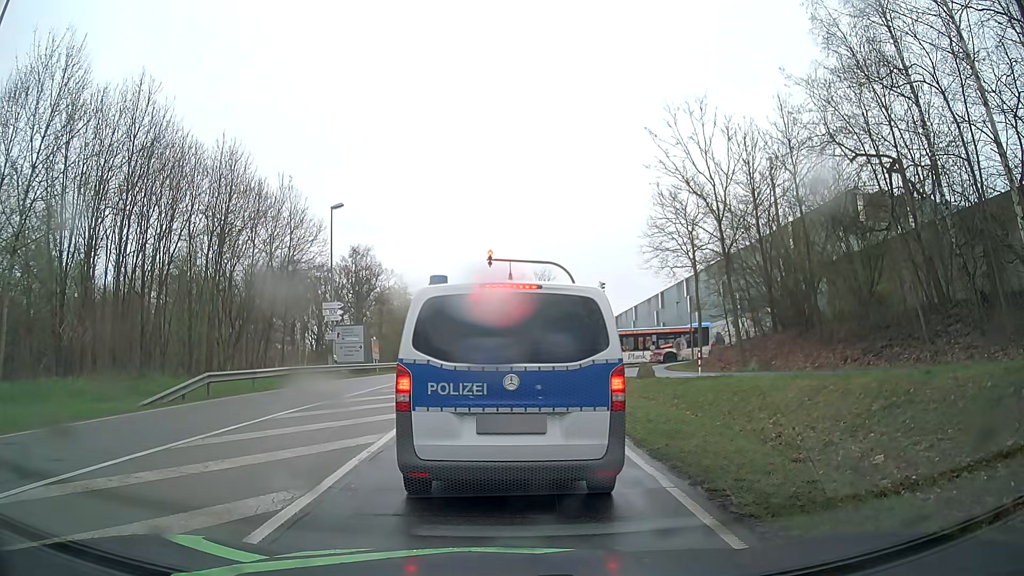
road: secondary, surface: asphalt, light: Day
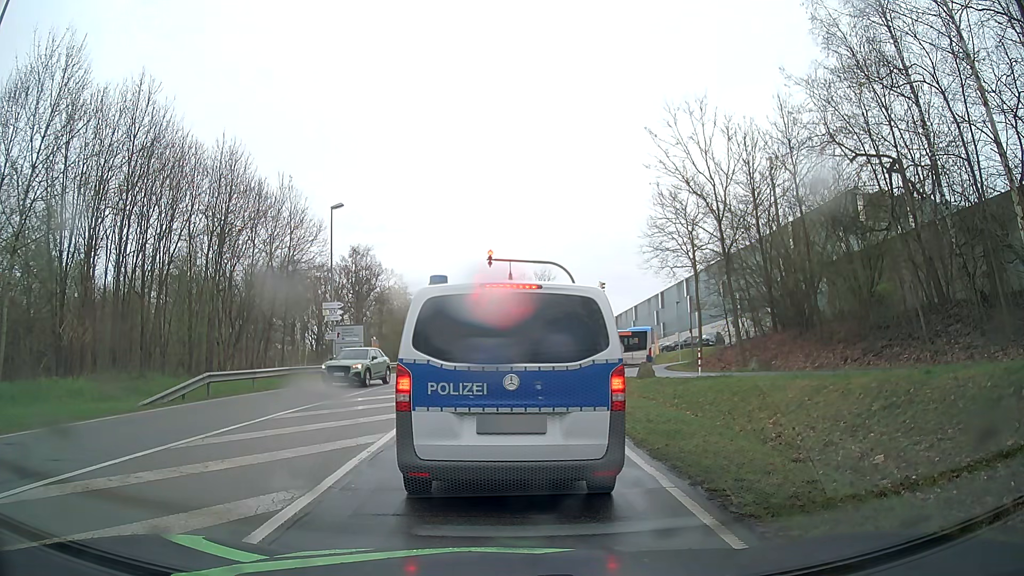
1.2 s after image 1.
(0.0, 0.0) m; 0°
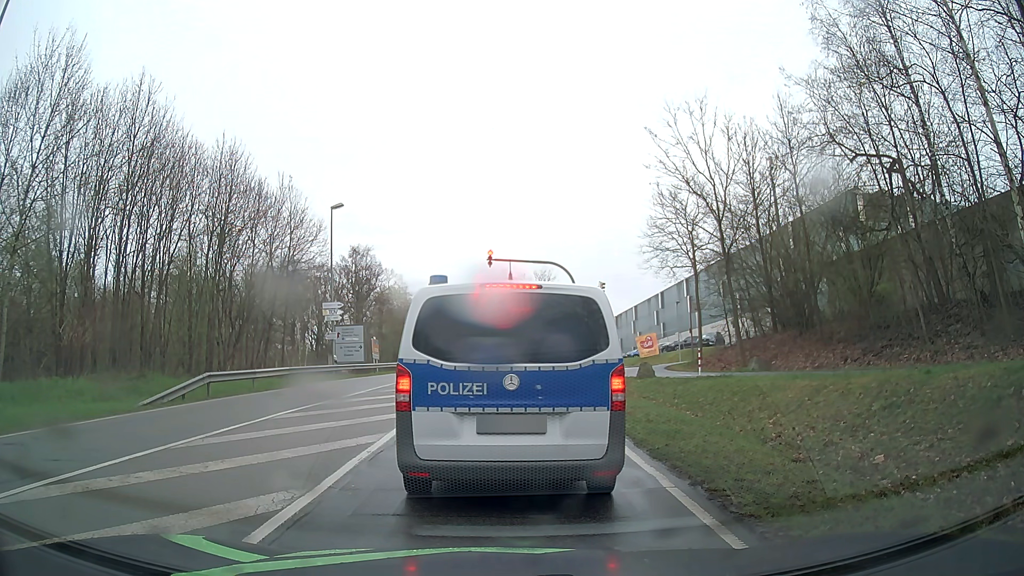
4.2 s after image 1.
(0.0, 0.0) m; 0°
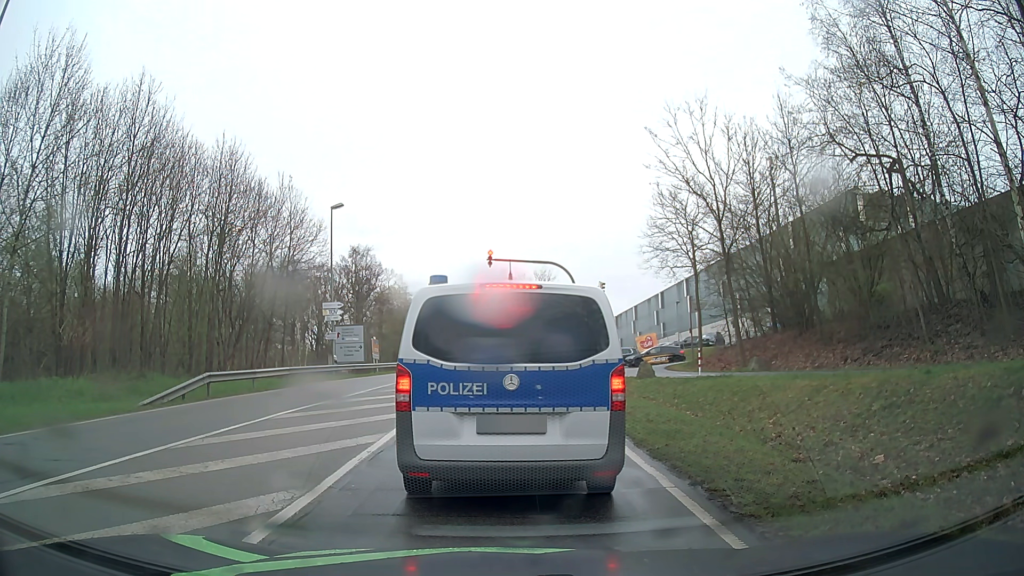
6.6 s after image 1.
(0.0, 0.0) m; 0°
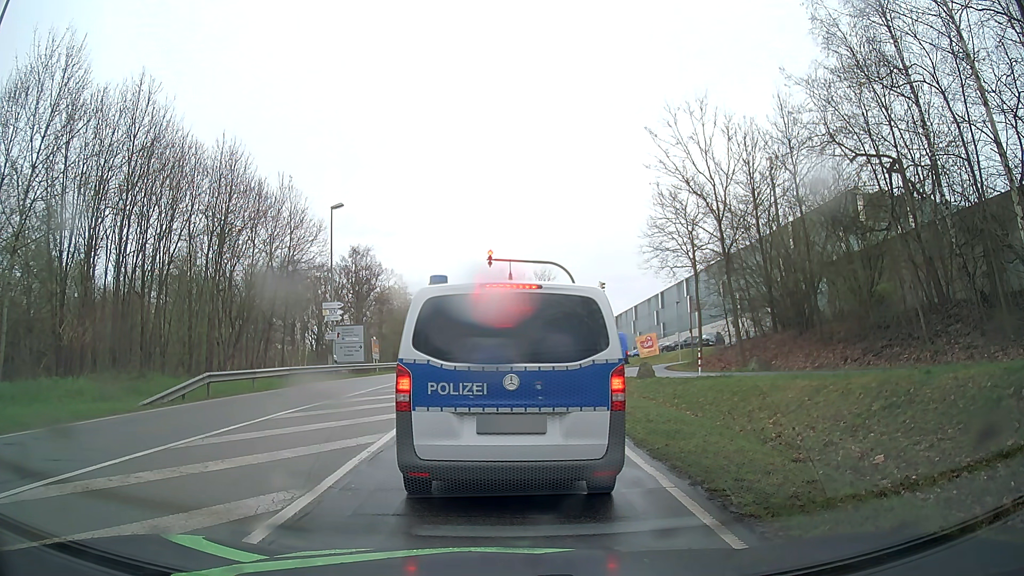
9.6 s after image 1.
(0.0, 0.0) m; 0°
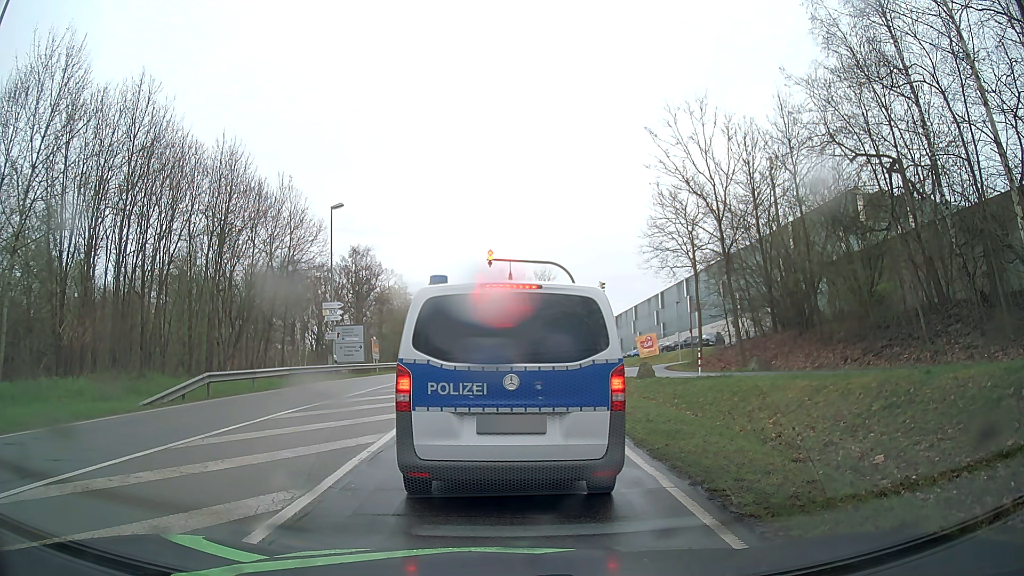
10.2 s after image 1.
(0.0, 0.0) m; 0°
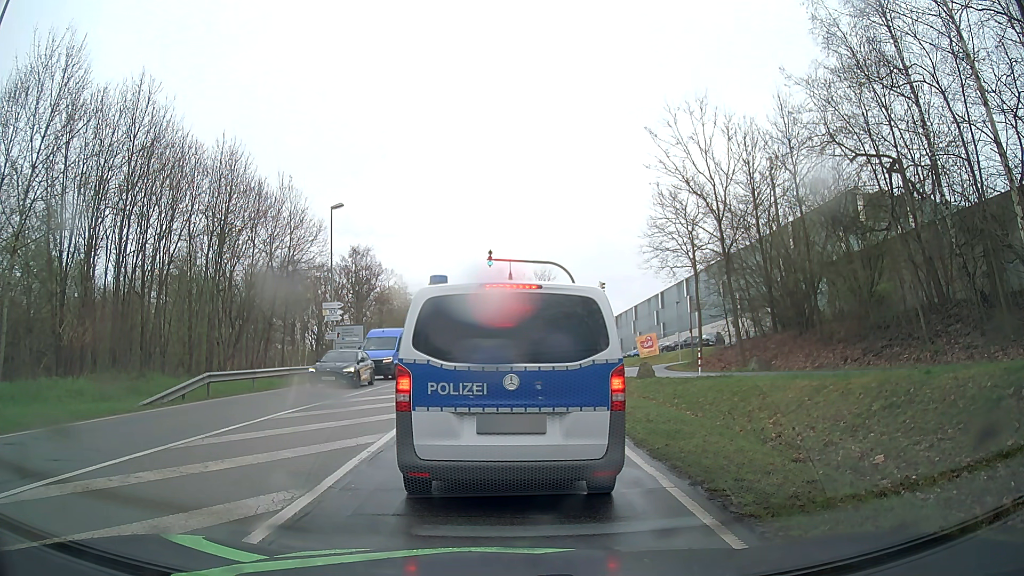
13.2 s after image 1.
(0.0, 0.0) m; 0°
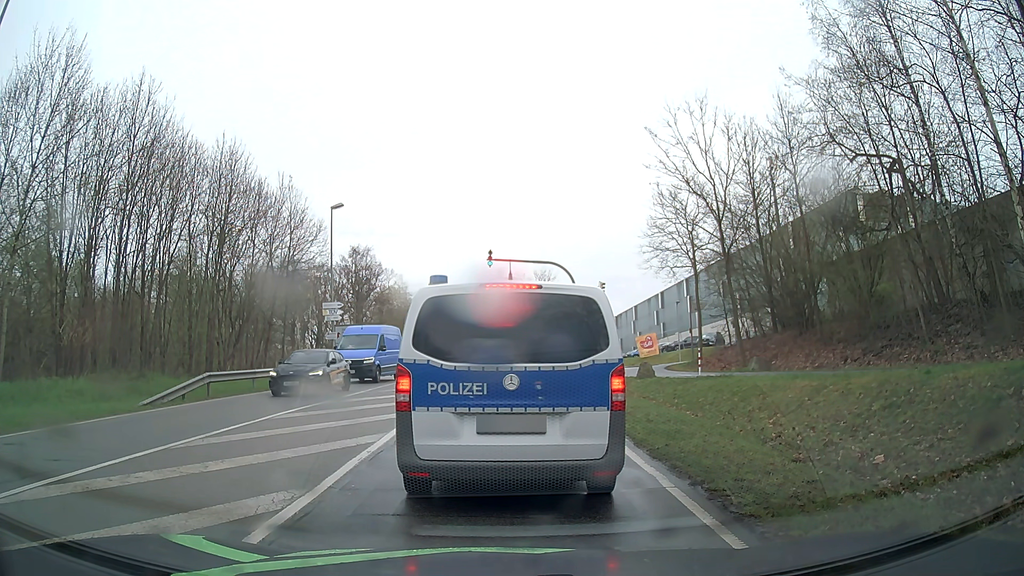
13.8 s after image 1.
(0.0, 0.0) m; 0°
